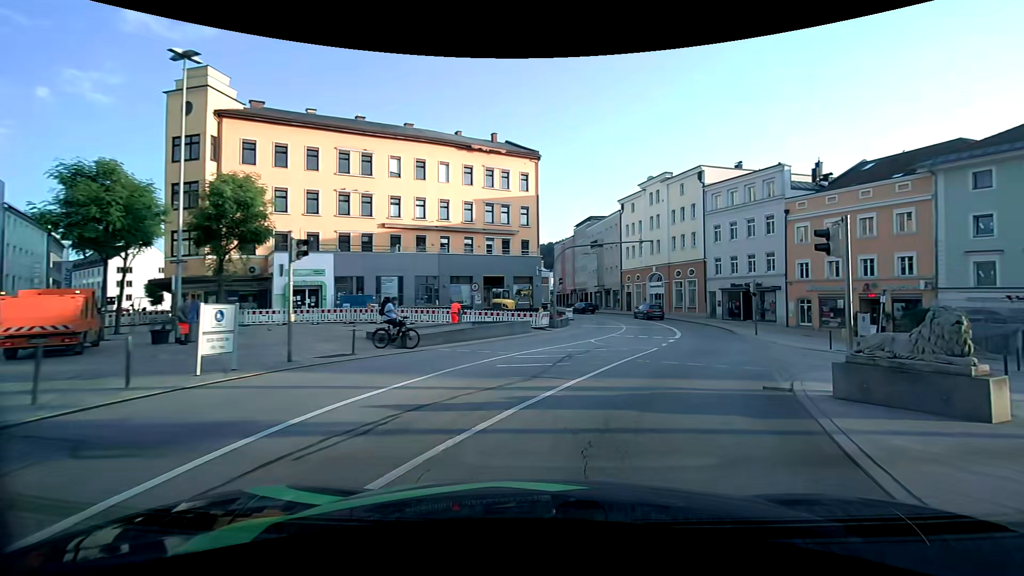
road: primary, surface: asphalt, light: Day
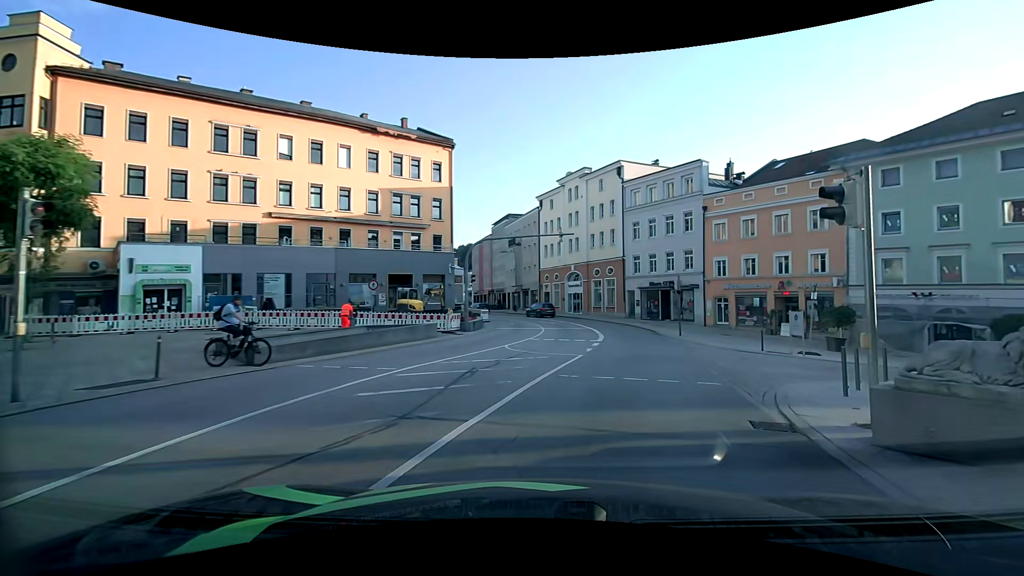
(+0.3, +4.0) m; +10°
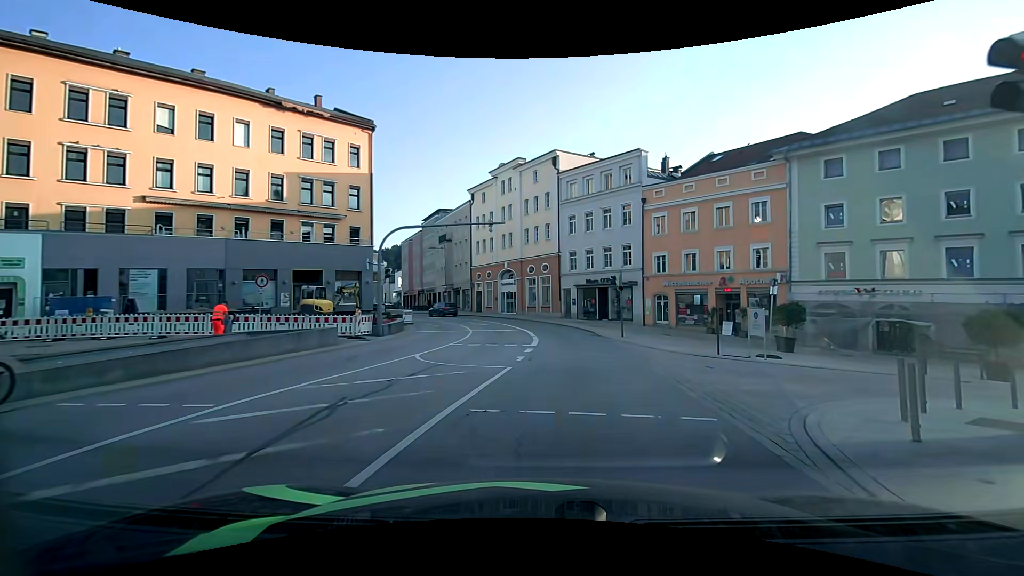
(+0.2, +4.0) m; +7°
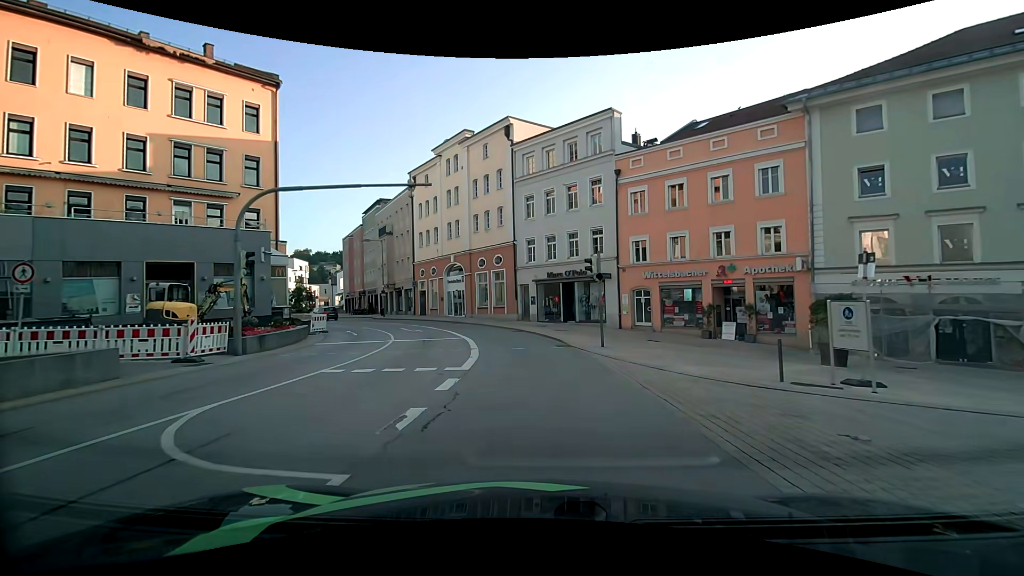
(+0.4, +8.4) m; +4°
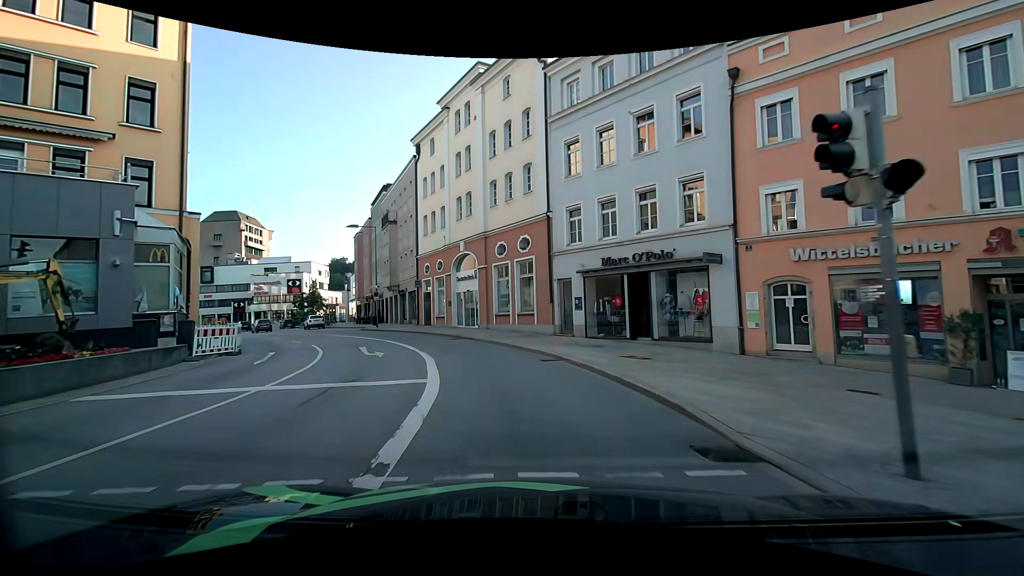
(-0.4, +13.3) m; -5°
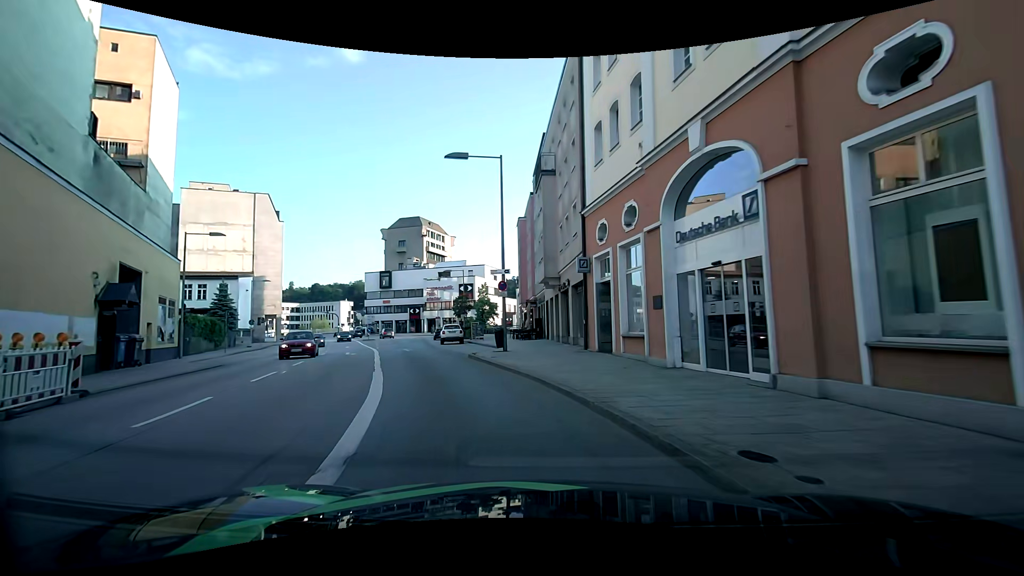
(-3.3, +20.6) m; -23°
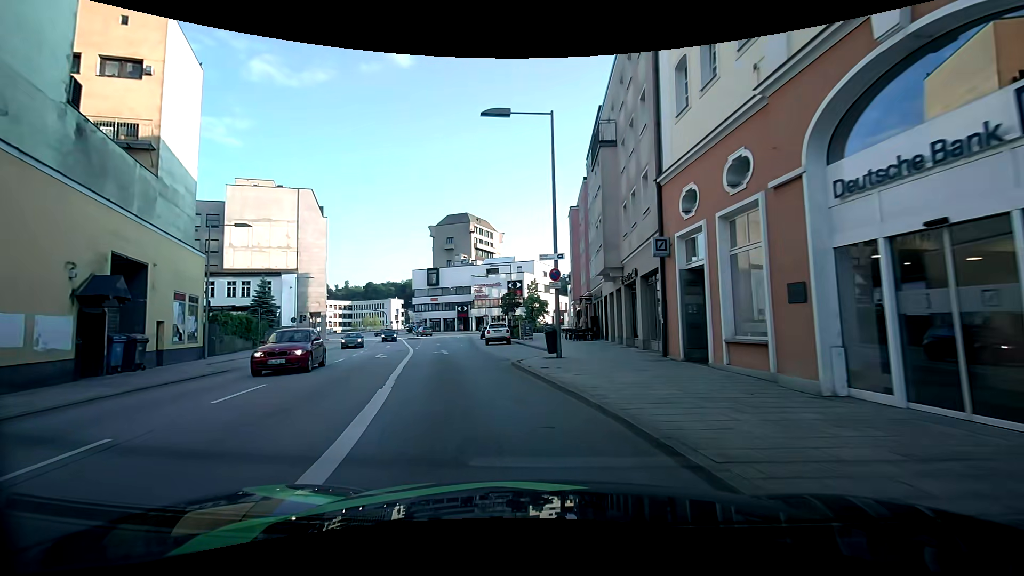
(-0.1, +4.2) m; -3°
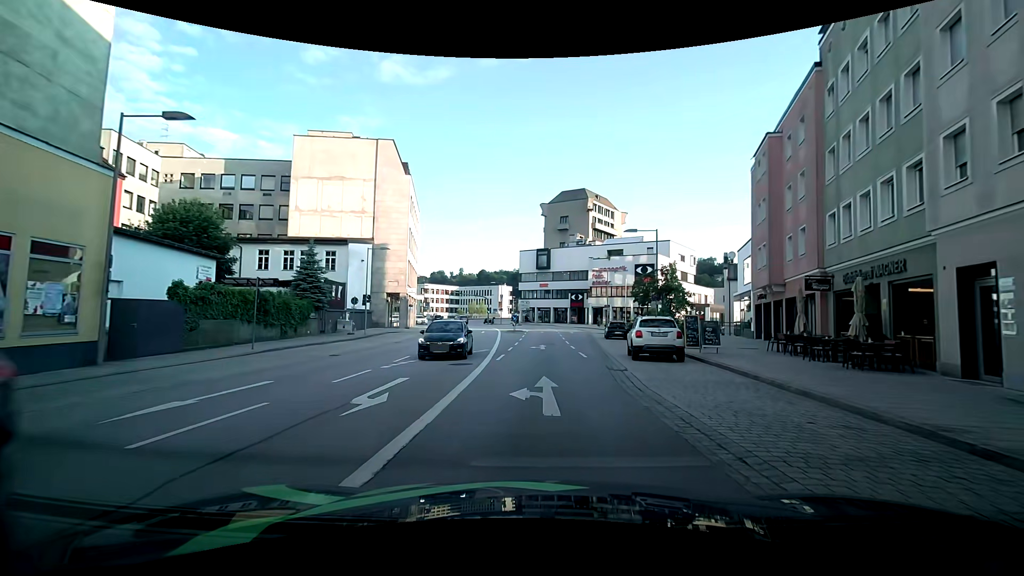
(-2.7, +16.8) m; -17°
